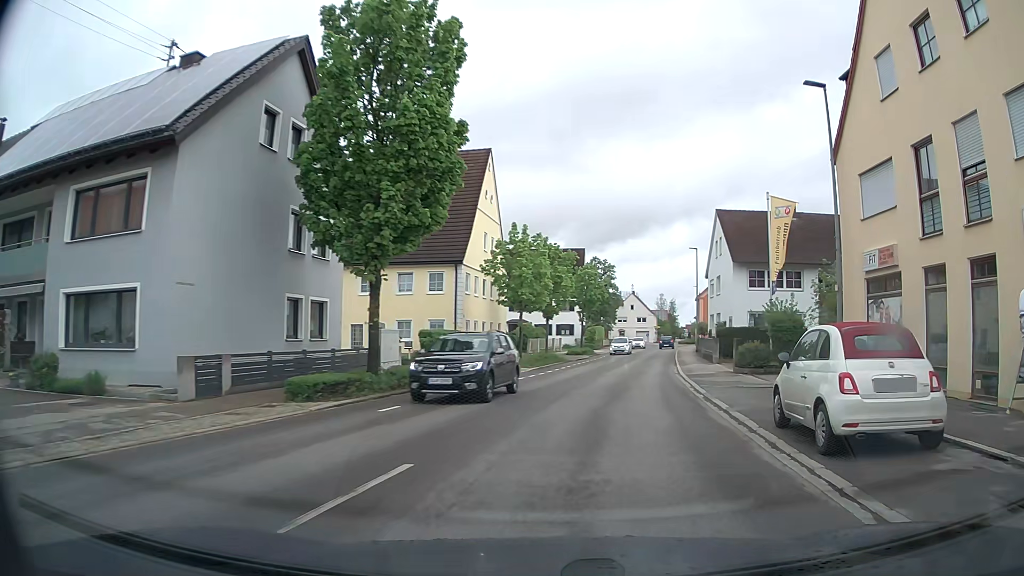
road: tertiary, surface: asphalt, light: Day
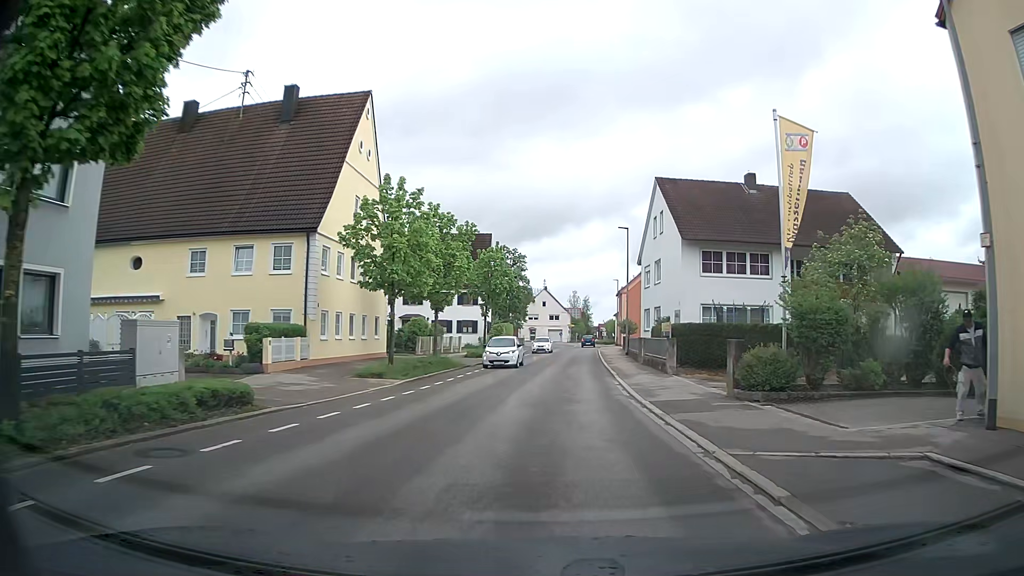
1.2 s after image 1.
(+0.7, +11.0) m; +7°
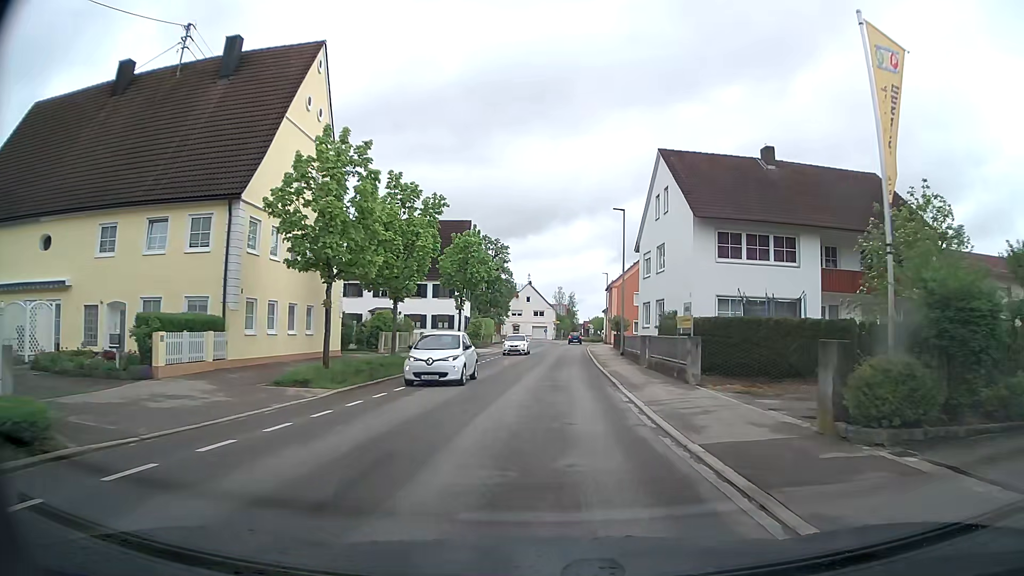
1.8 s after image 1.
(0.0, +6.2) m; +1°
